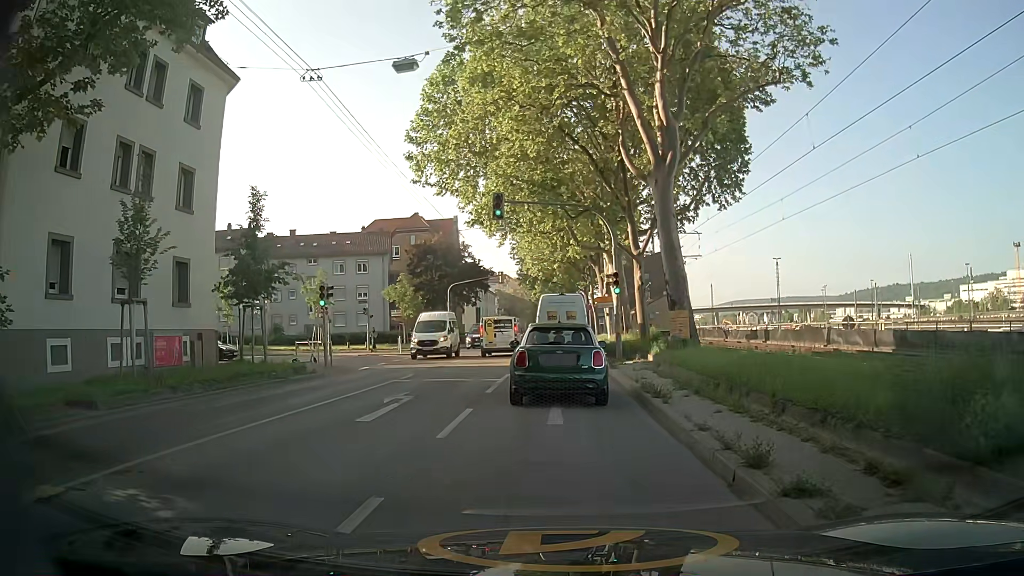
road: secondary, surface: asphalt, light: Day
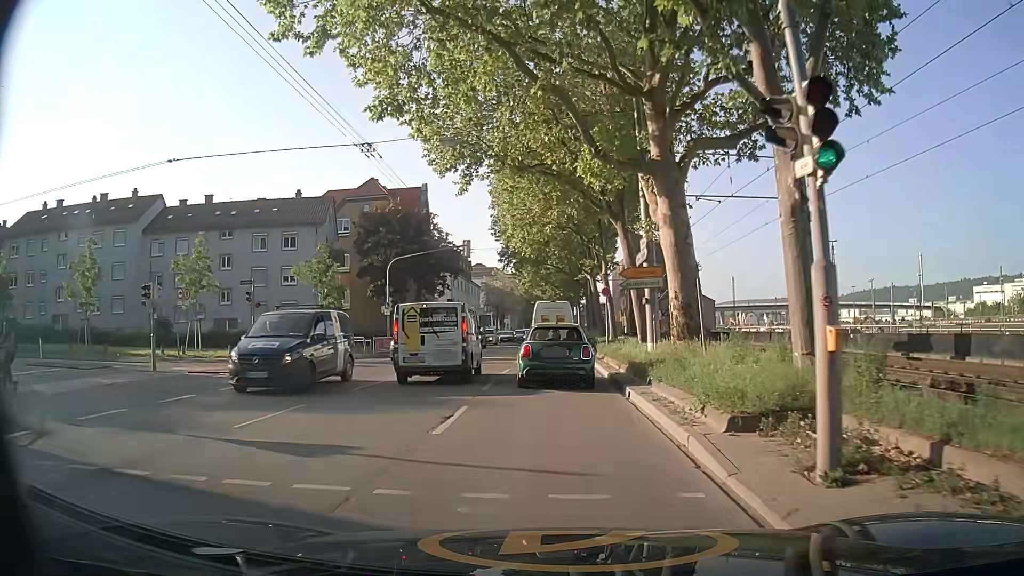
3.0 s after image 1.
(+0.1, +20.3) m; +1°
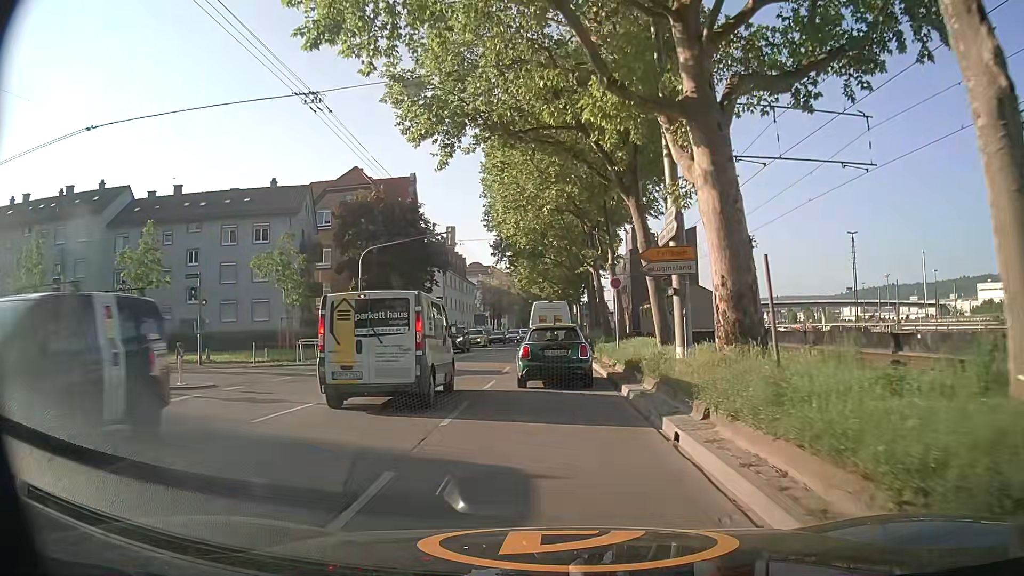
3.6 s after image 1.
(0.0, +5.5) m; -1°
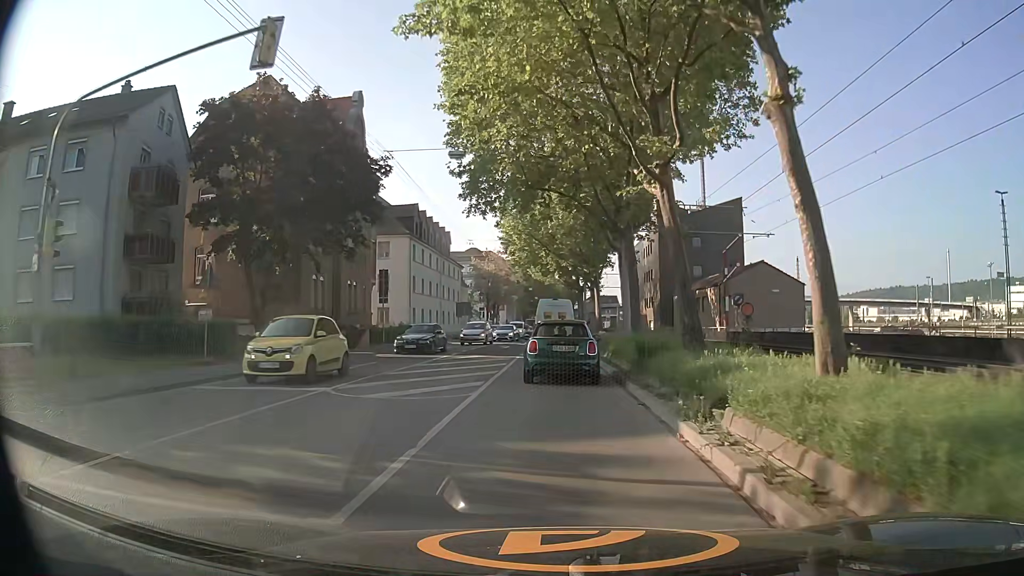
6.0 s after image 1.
(+0.1, +23.4) m; 0°
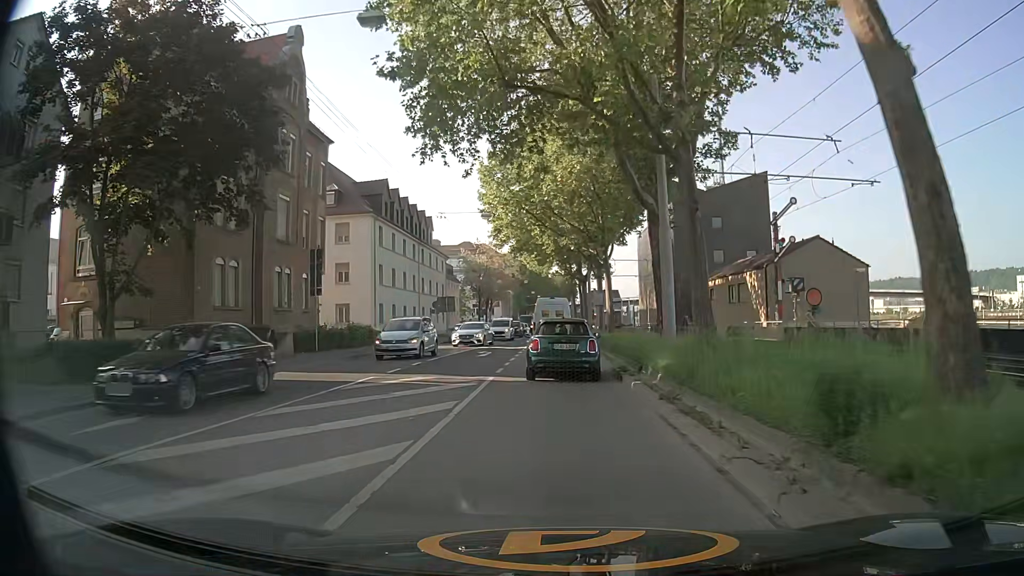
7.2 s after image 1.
(+0.1, +11.7) m; 0°
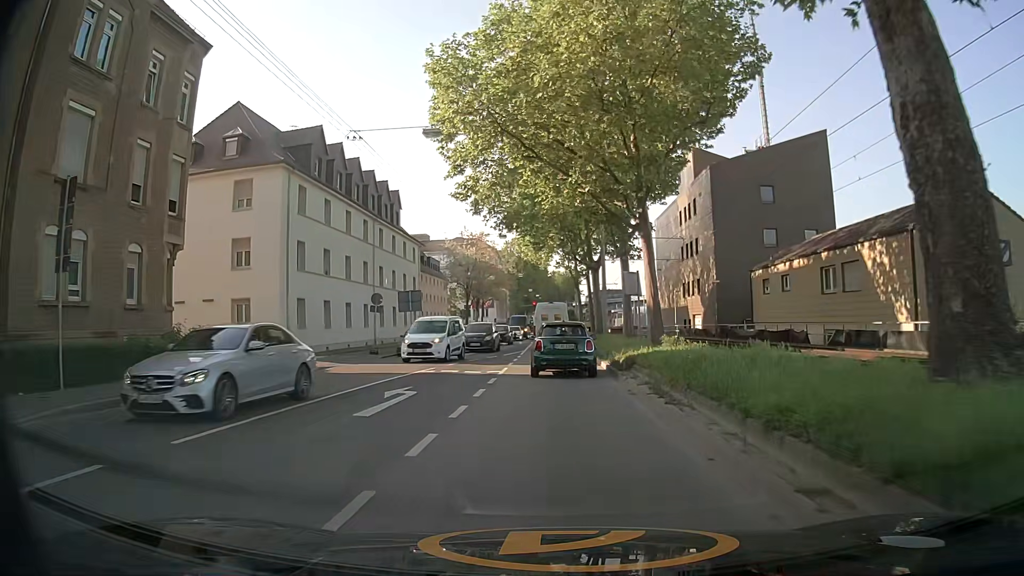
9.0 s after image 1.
(+0.1, +17.3) m; 0°
(0, +10) (0, +20) (0, +30) (0, +40) (0, +50) (+1, +60) (+1, +70) (+1, +80) (+1, +90) (+1, +100) m
